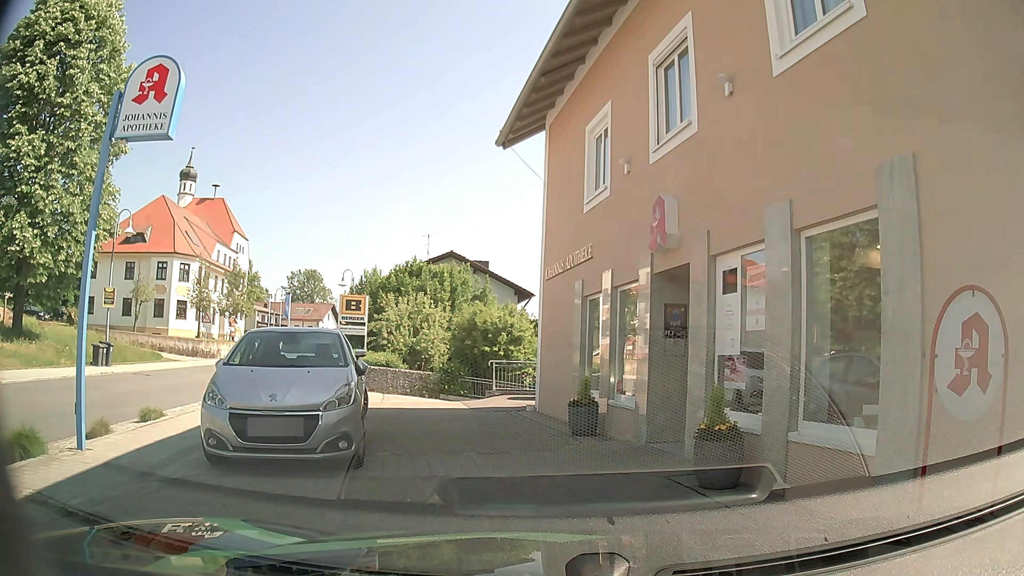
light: Day
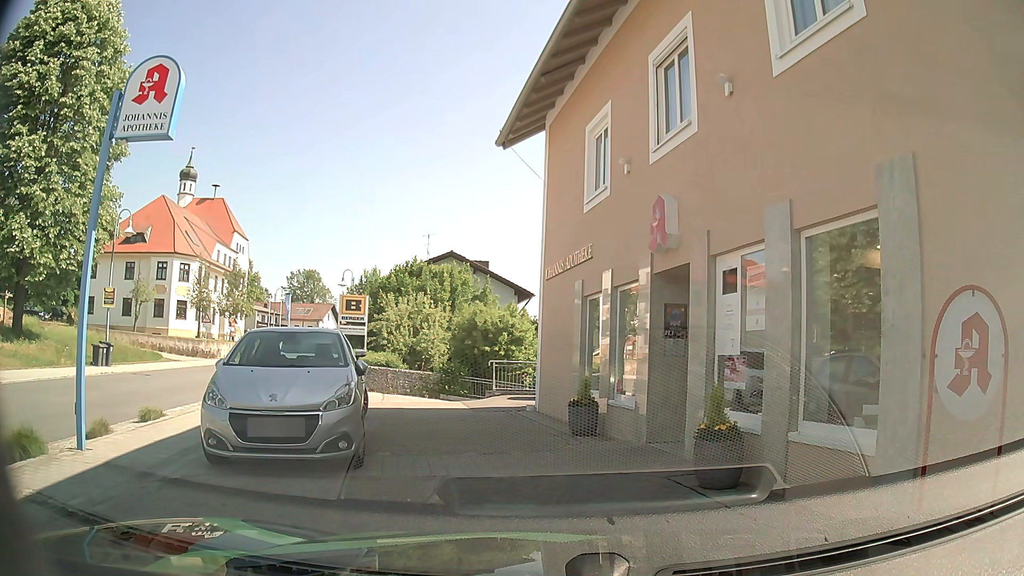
(0.0, 0.0) m; 0°
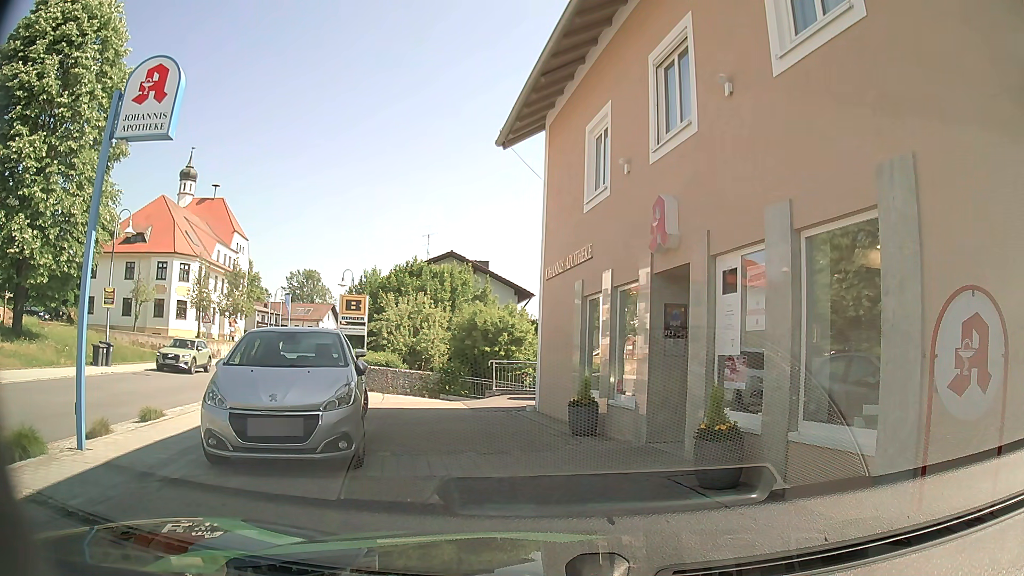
(0.0, 0.0) m; 0°
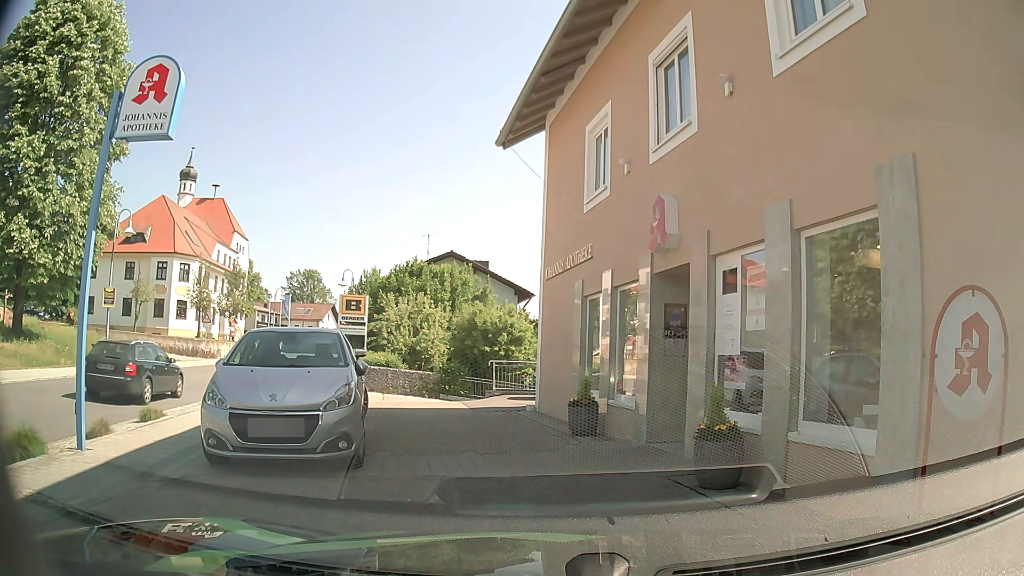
(0.0, 0.0) m; 0°
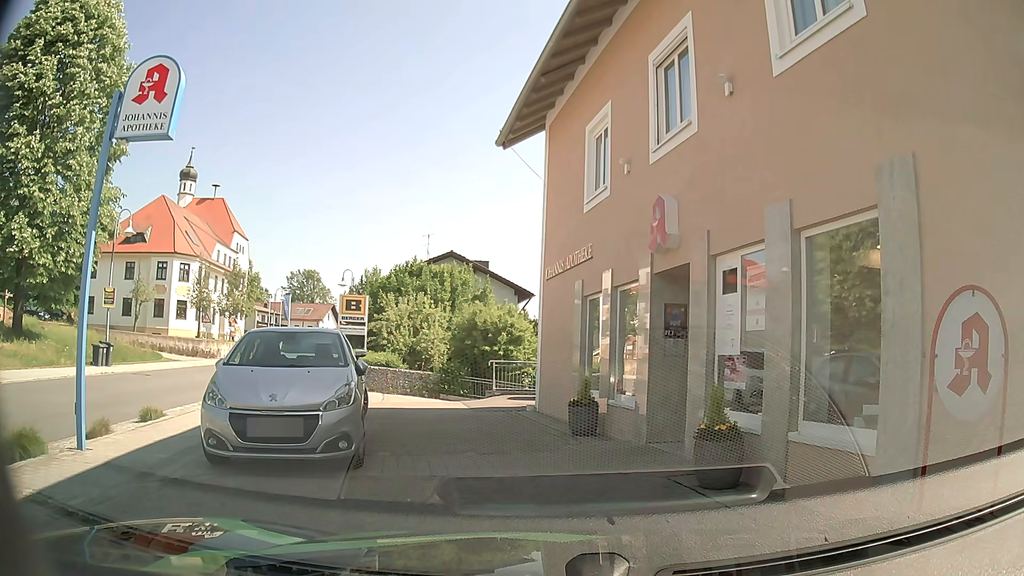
(0.0, 0.0) m; 0°
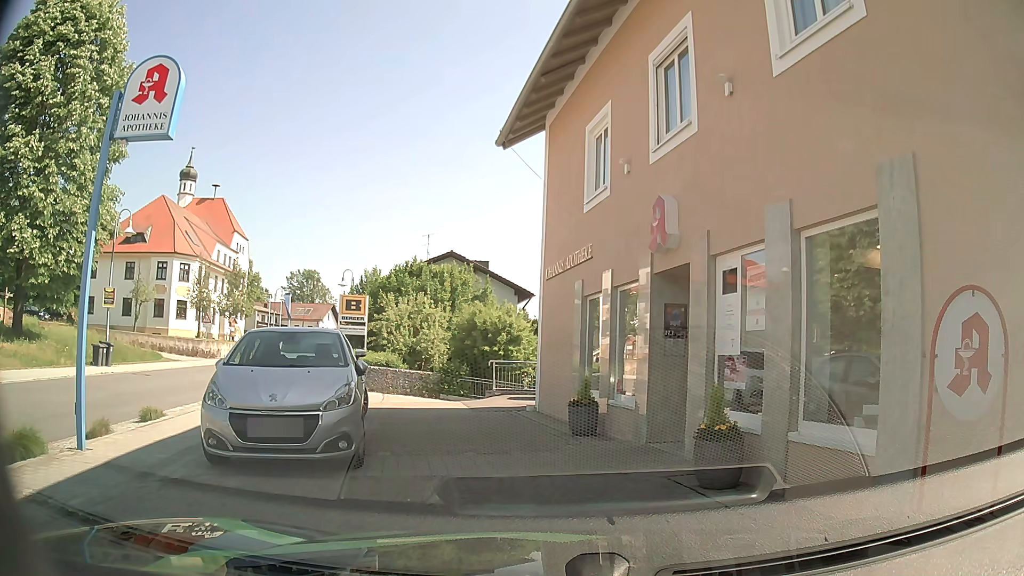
(0.0, 0.0) m; 0°
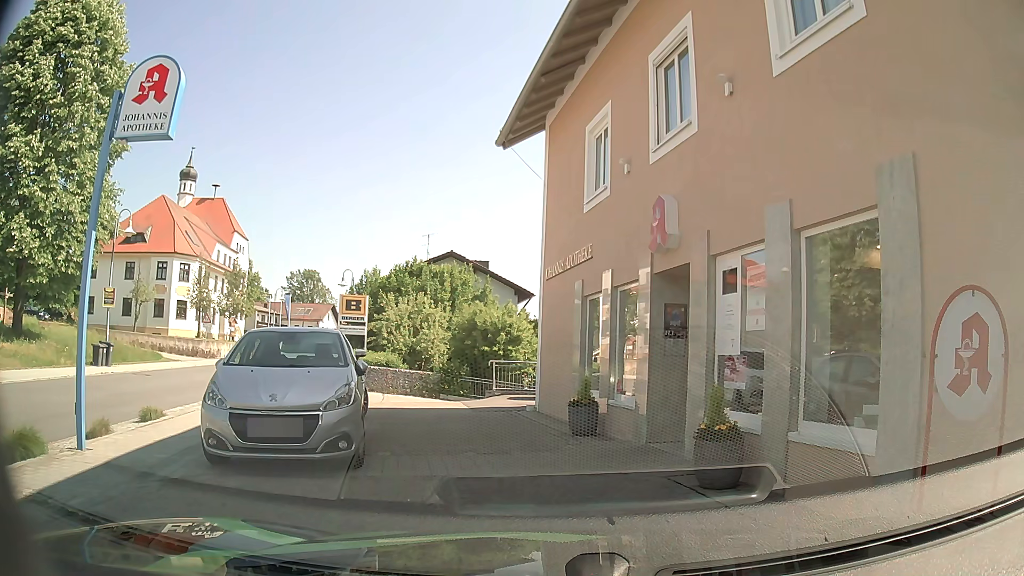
(0.0, 0.0) m; 0°
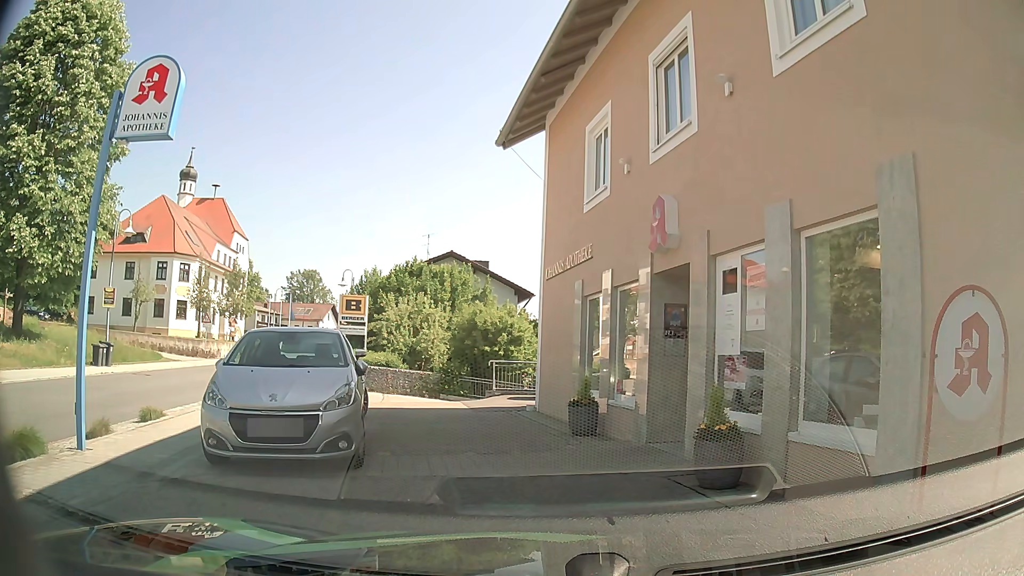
(0.0, 0.0) m; 0°
